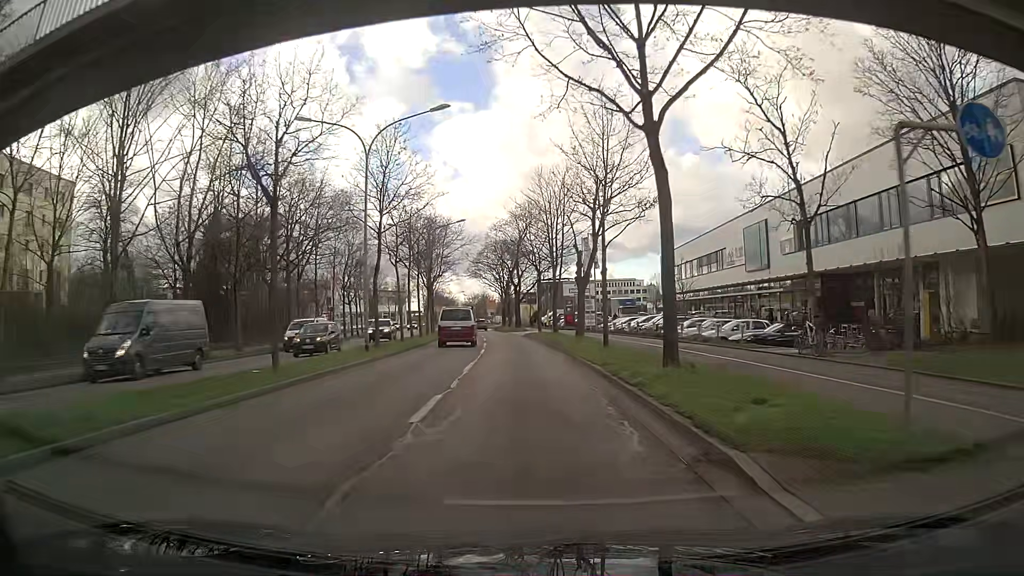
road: primary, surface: asphalt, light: Day
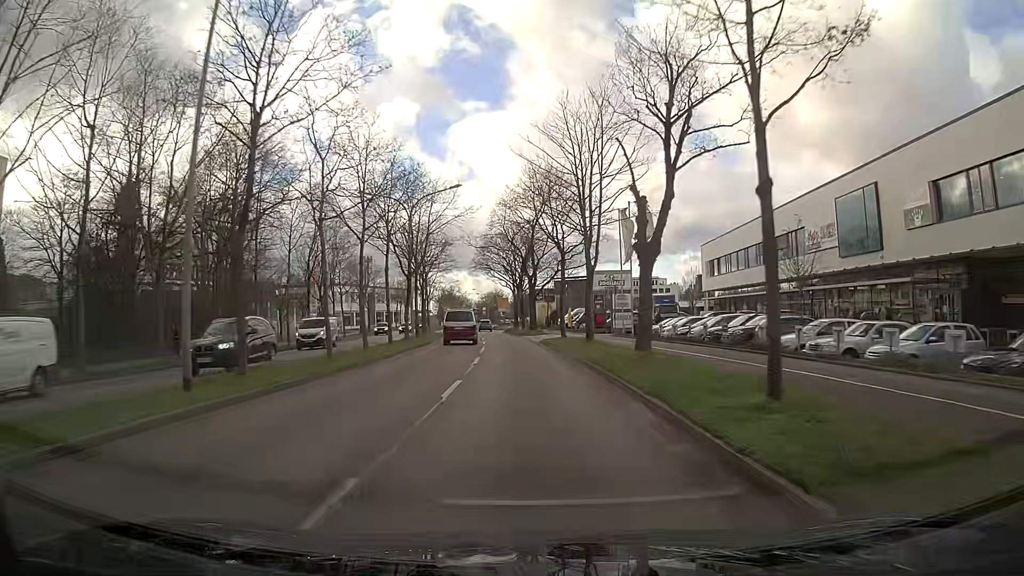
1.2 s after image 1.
(-0.2, +15.5) m; -2°
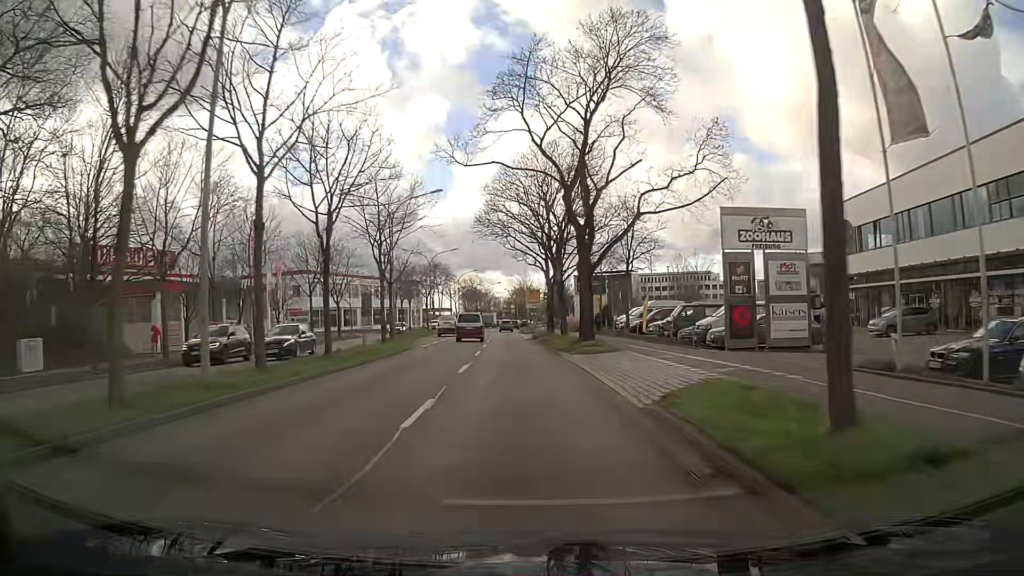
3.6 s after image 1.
(-0.7, +31.2) m; -3°
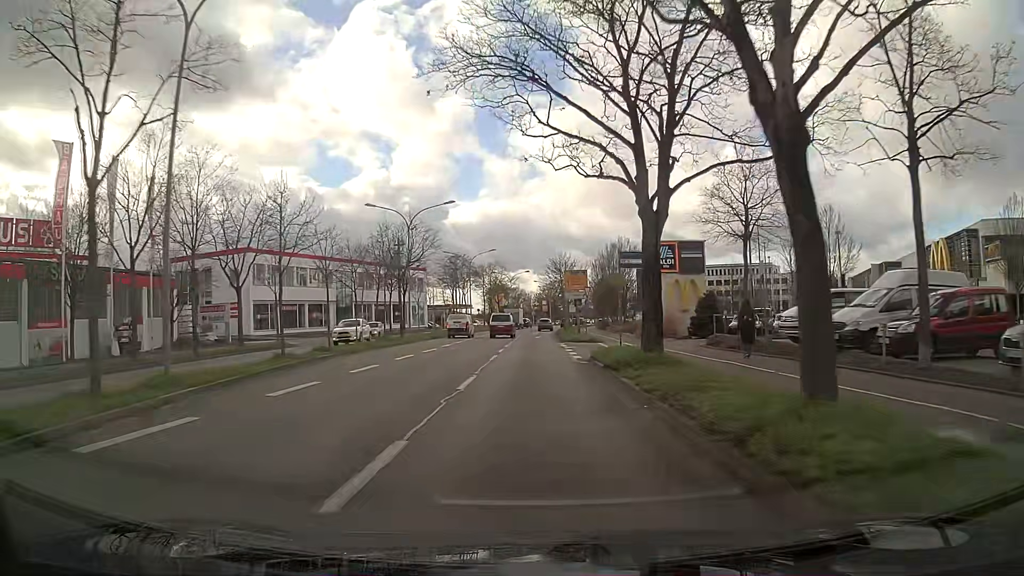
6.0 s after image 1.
(-0.8, +31.3) m; -2°
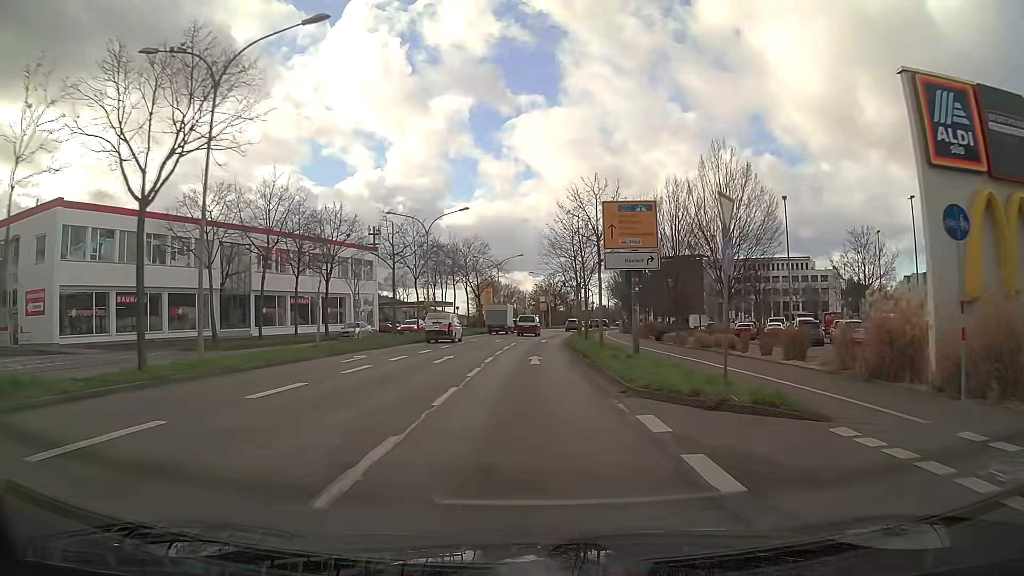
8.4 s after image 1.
(+0.1, +31.2) m; 0°
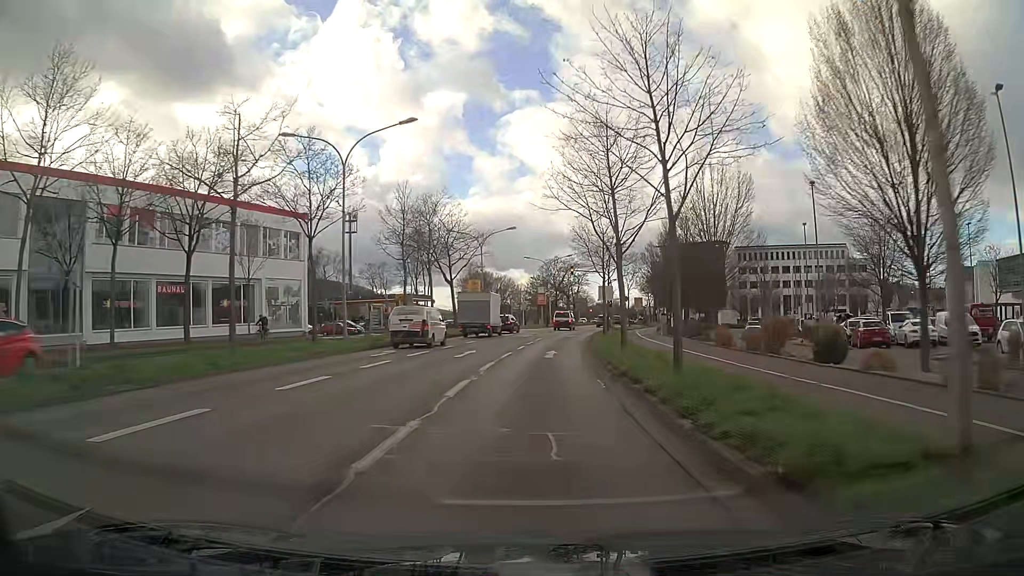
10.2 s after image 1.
(0.0, +23.2) m; +1°
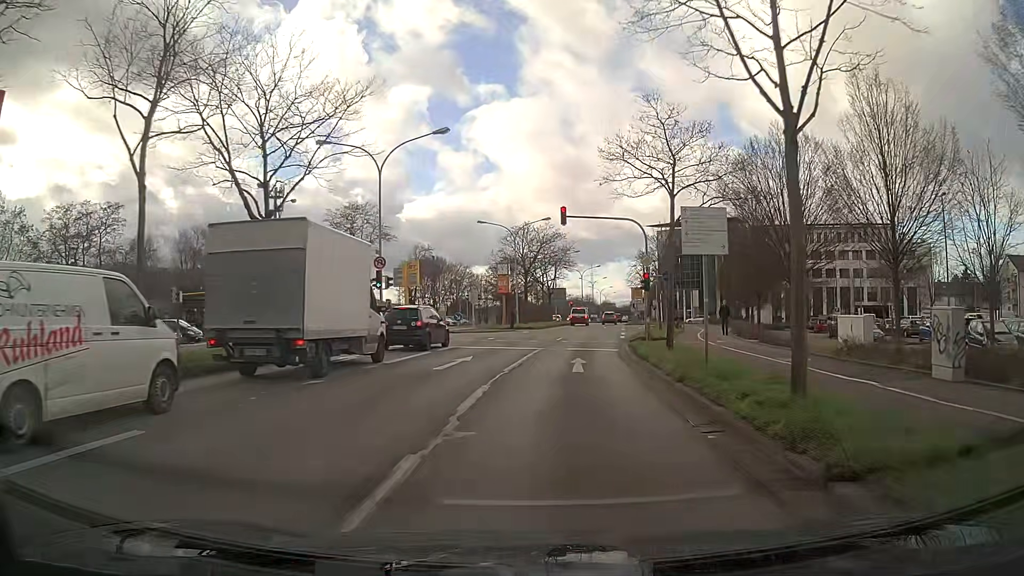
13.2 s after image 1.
(+0.8, +32.5) m; +3°
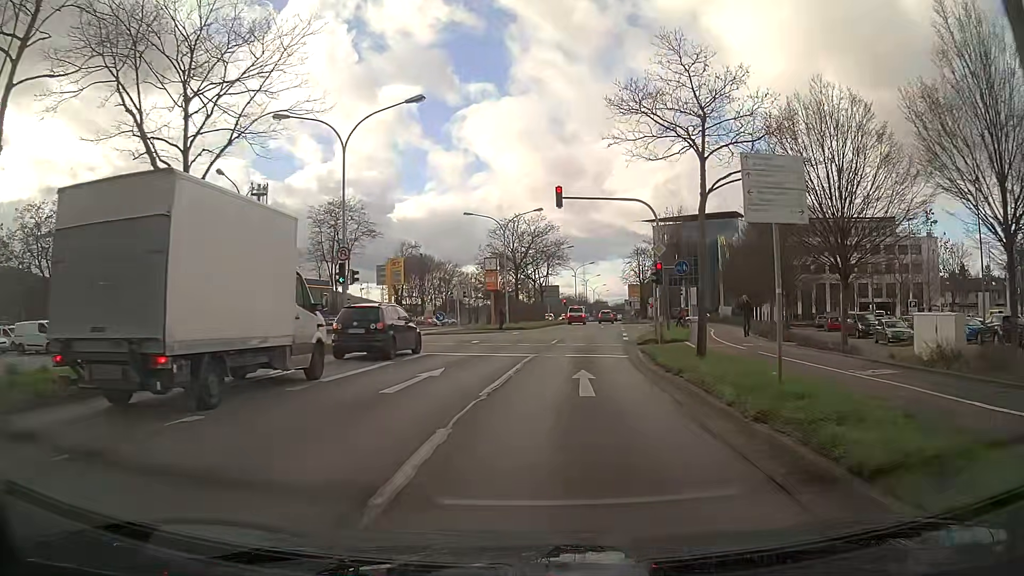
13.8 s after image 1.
(0.0, +4.7) m; +1°
